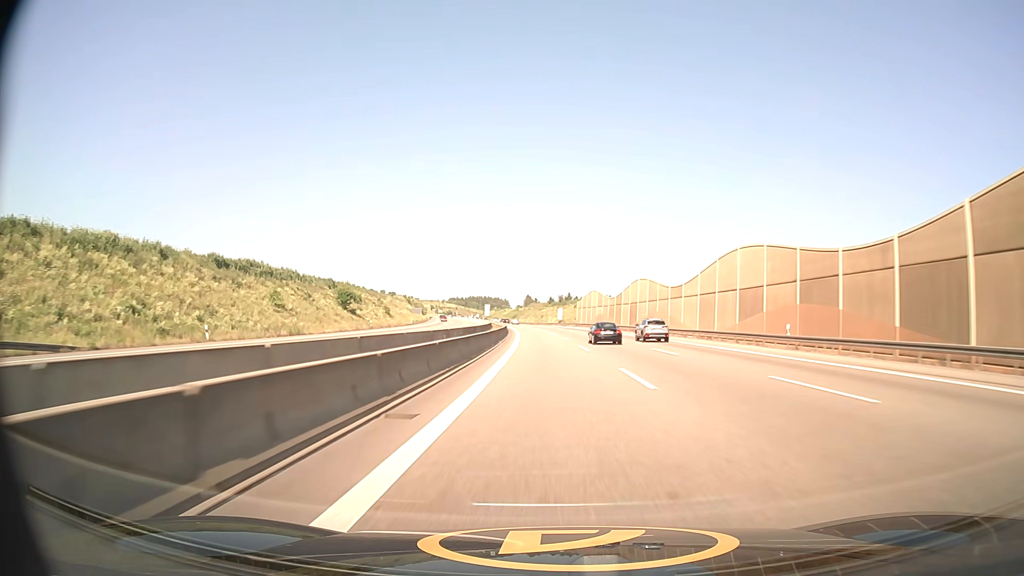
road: motorway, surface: asphalt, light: Day
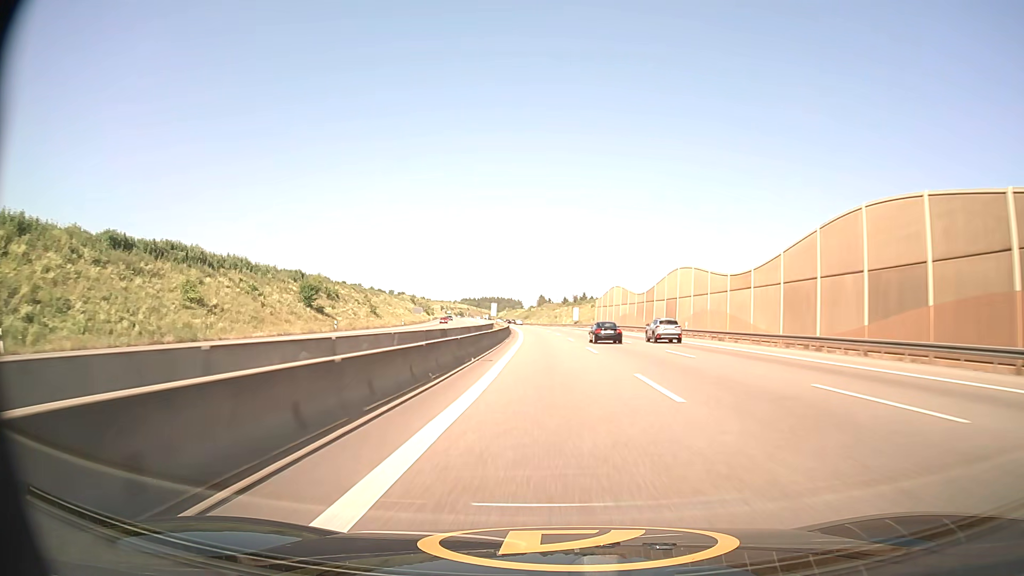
(-0.2, +20.5) m; -1°
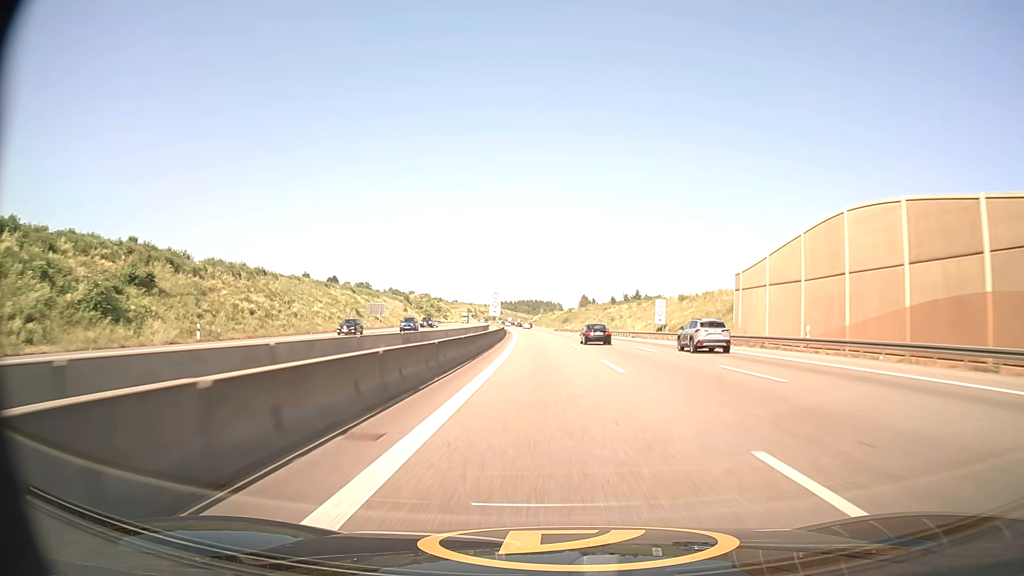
(-2.5, +81.6) m; -3°
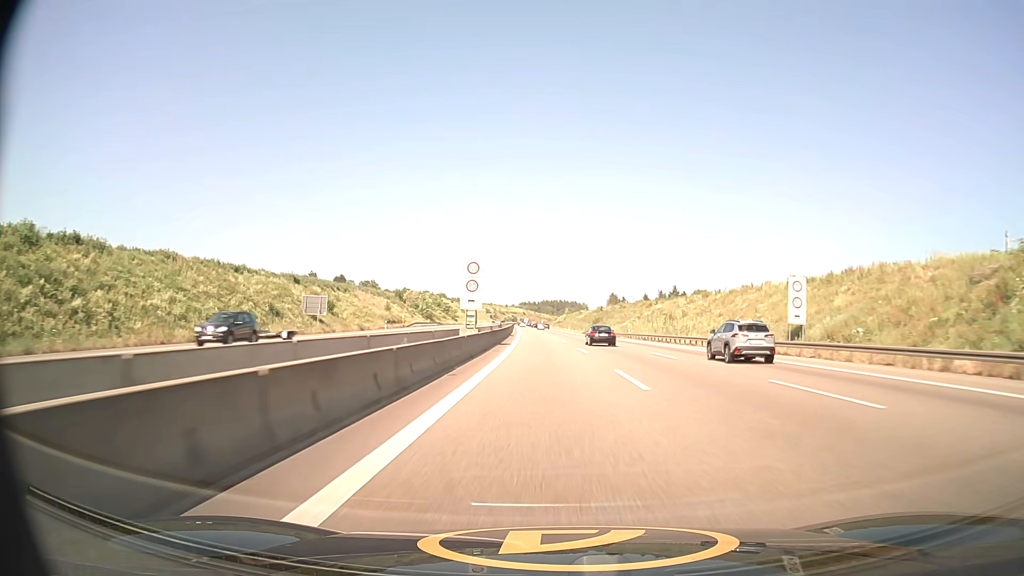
(-0.7, +40.7) m; -2°
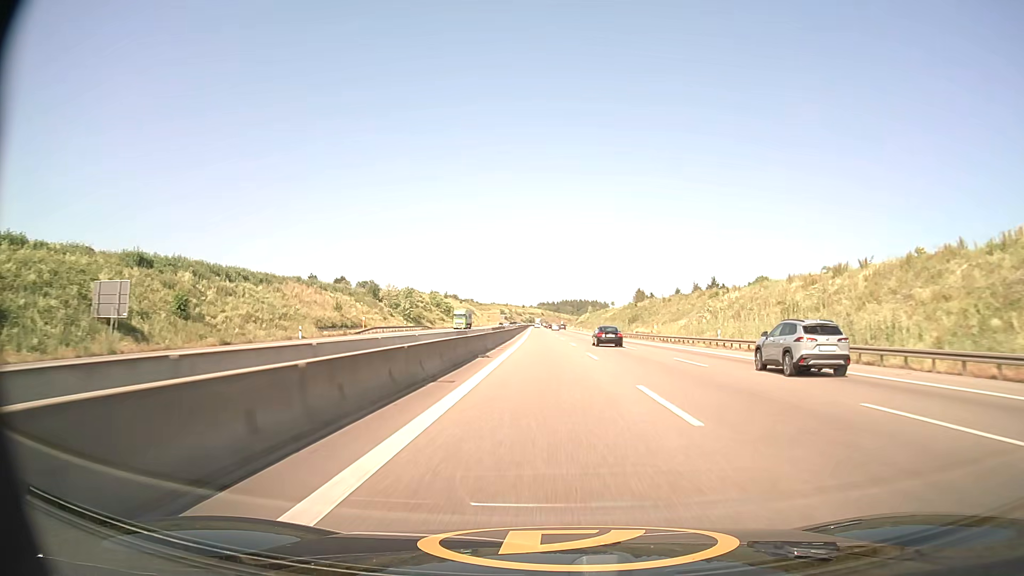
(-0.7, +40.9) m; -2°
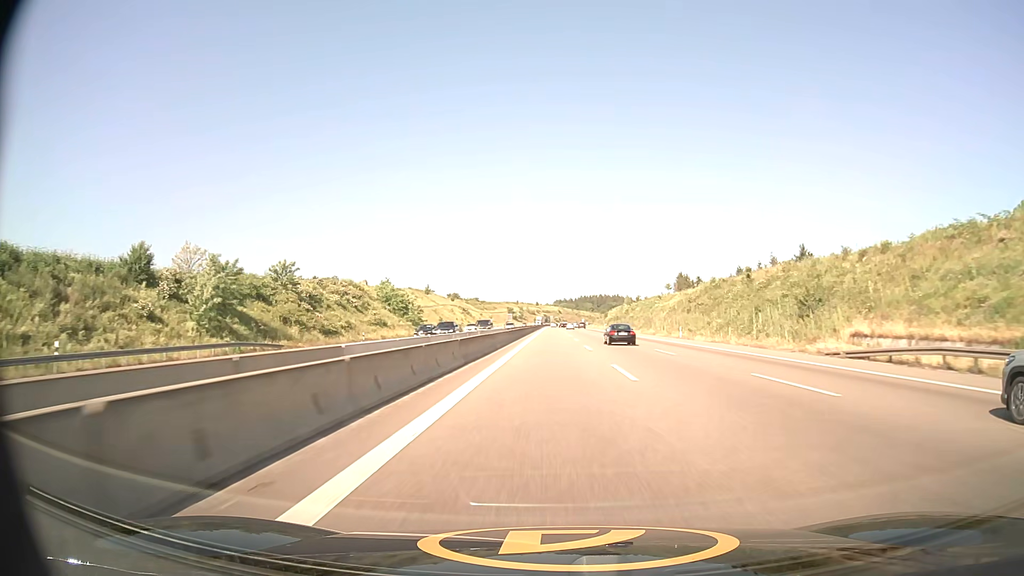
(-1.4, +82.1) m; -1°
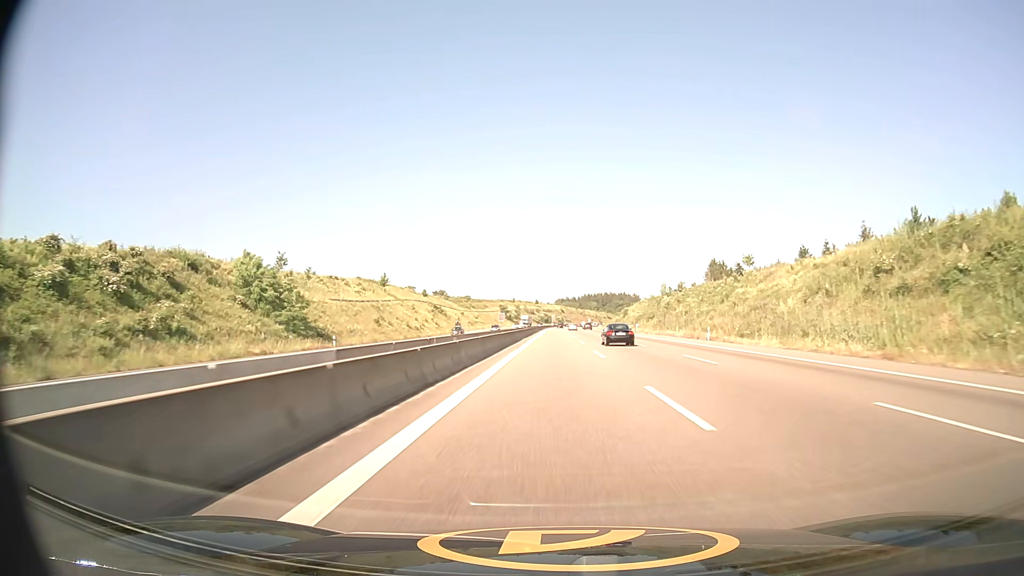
(-0.2, +61.1) m; 0°
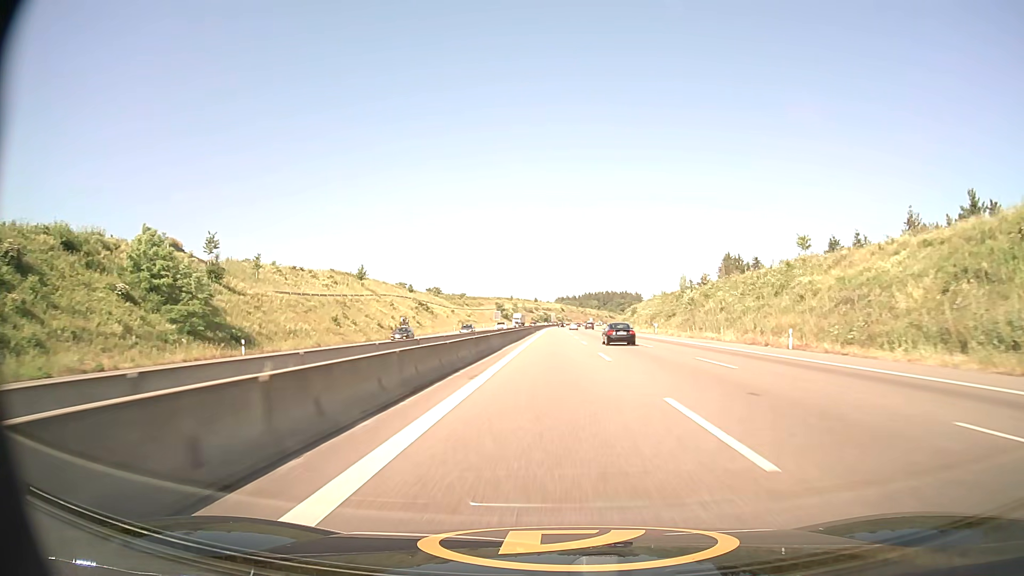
(0.0, +20.2) m; 0°
(0, +10) (0, +20) (0, +30) (0, +40) (0, +50) (0, +60) (0, +70) (0, +80) (0, +90) (0, +100) m
